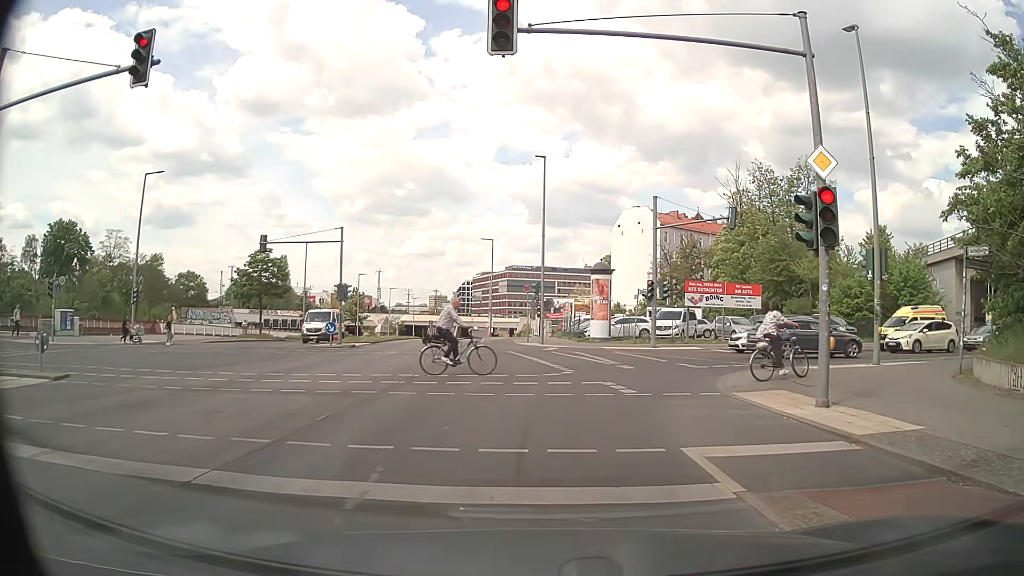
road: secondary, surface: asphalt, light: Day
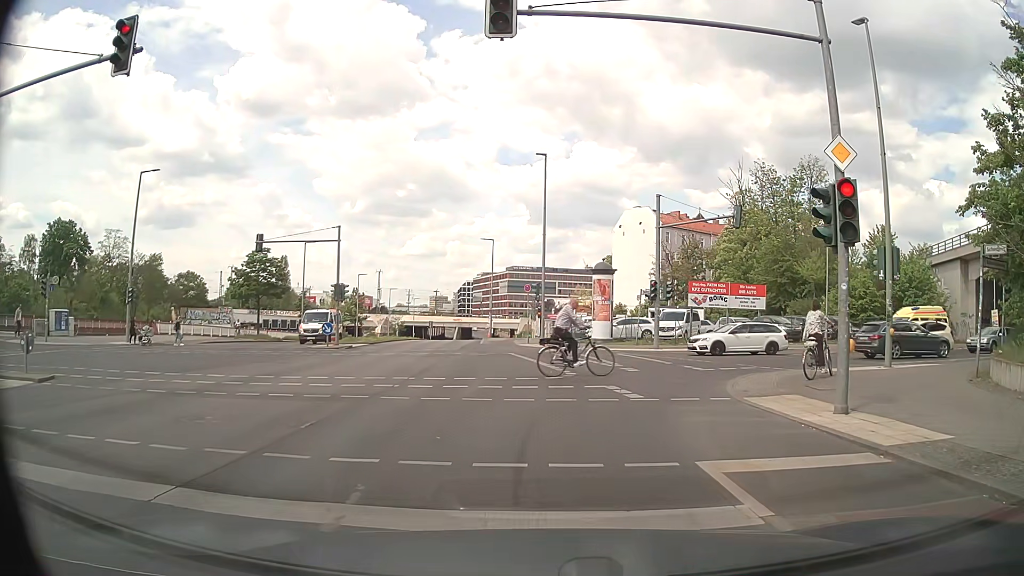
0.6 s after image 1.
(0.0, +0.6) m; 0°
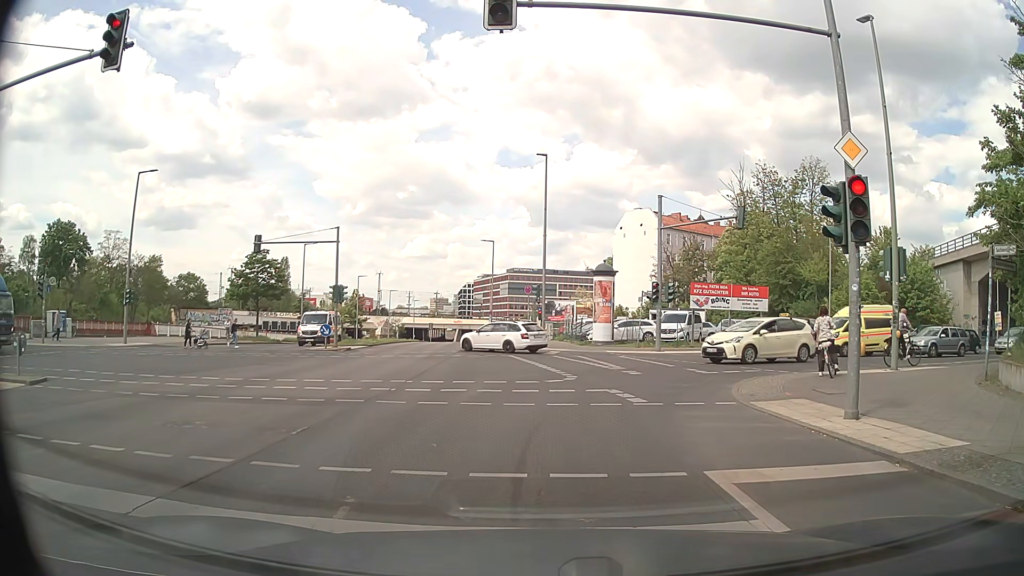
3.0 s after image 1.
(0.0, +0.4) m; 0°
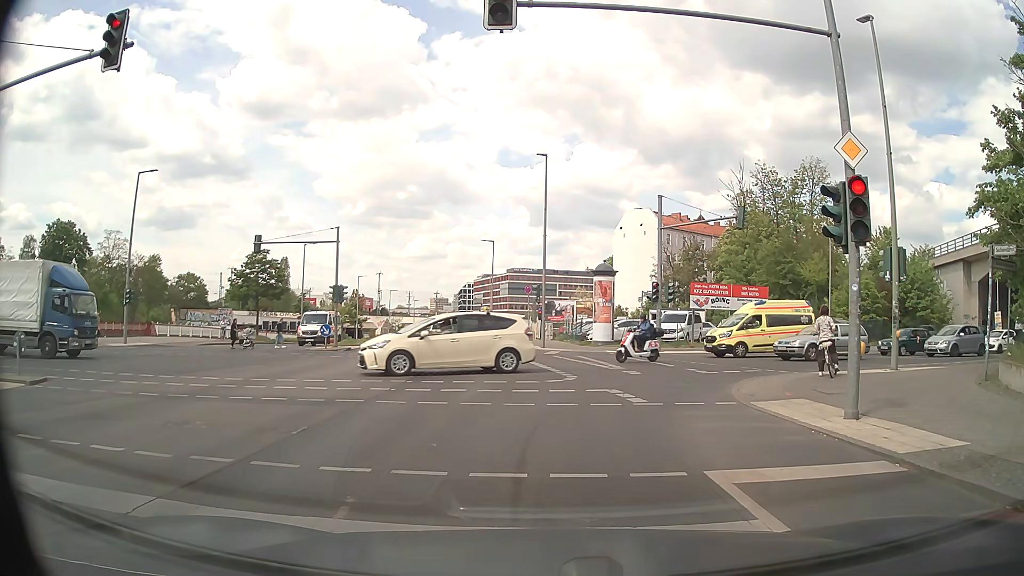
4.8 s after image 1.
(0.0, 0.0) m; 0°
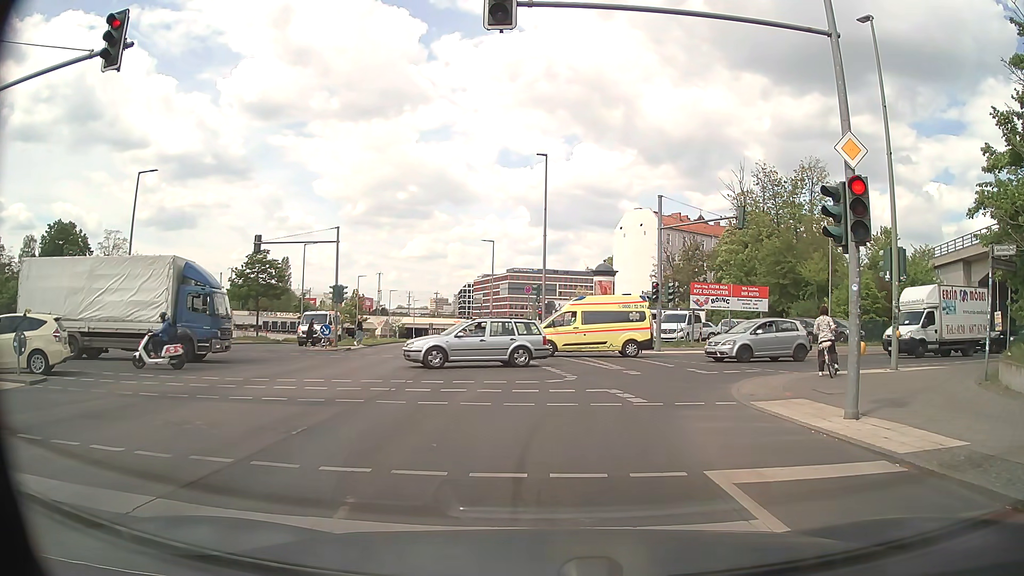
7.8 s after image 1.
(0.0, 0.0) m; 0°
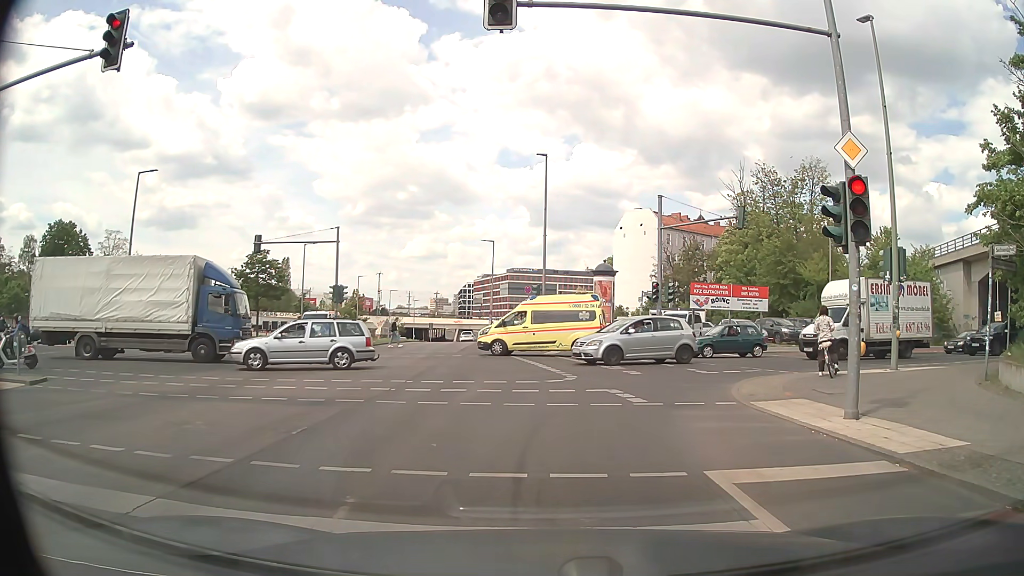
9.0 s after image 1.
(0.0, 0.0) m; 0°
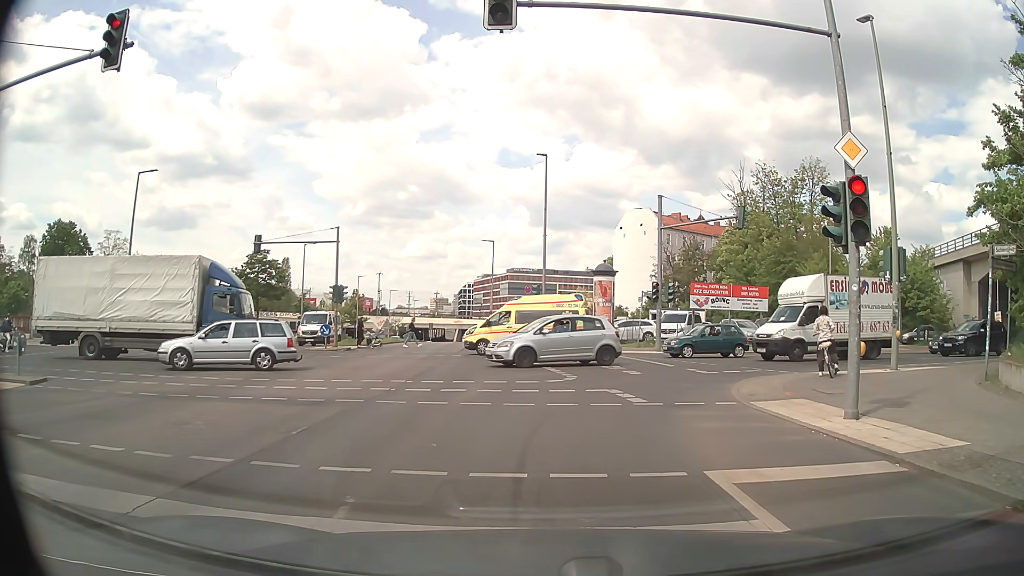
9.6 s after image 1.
(0.0, 0.0) m; 0°
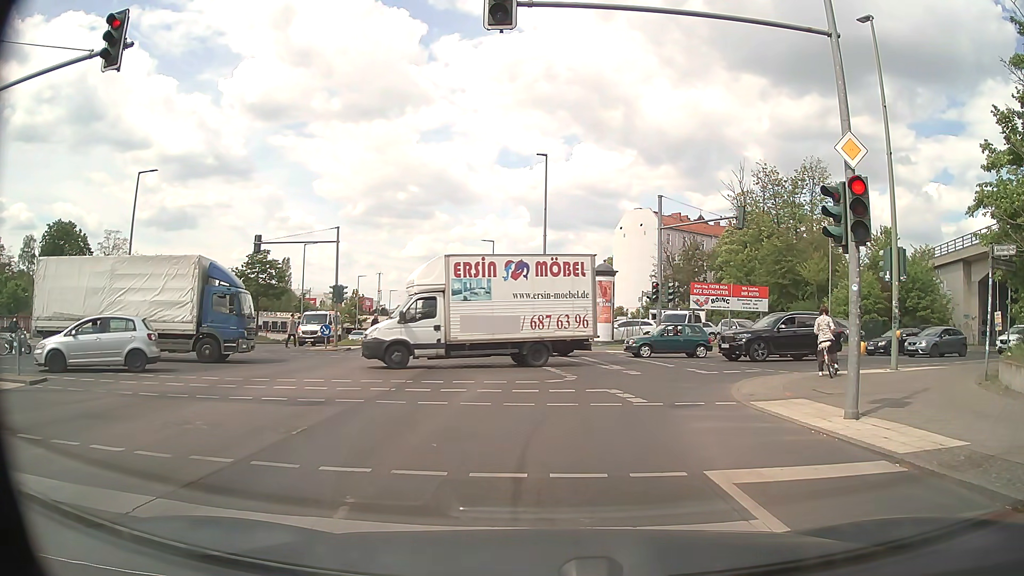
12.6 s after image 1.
(0.0, 0.0) m; 0°
